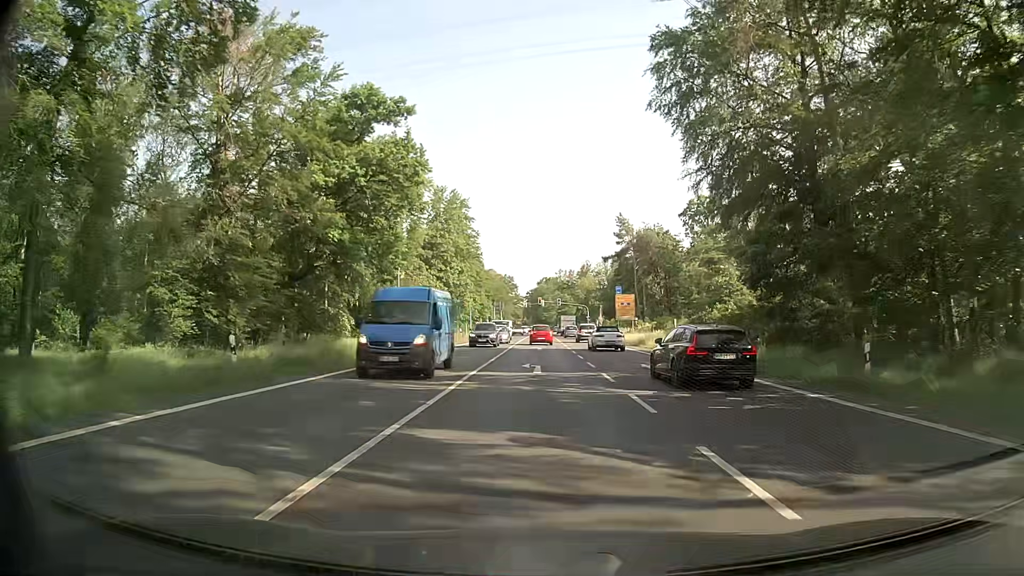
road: primary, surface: asphalt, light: Day
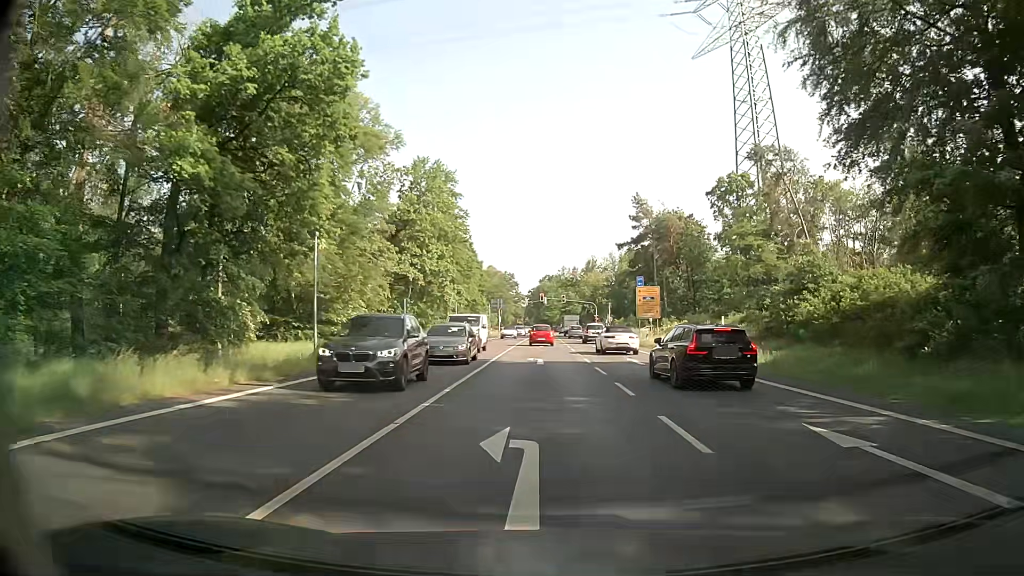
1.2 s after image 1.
(-0.1, +15.6) m; 0°
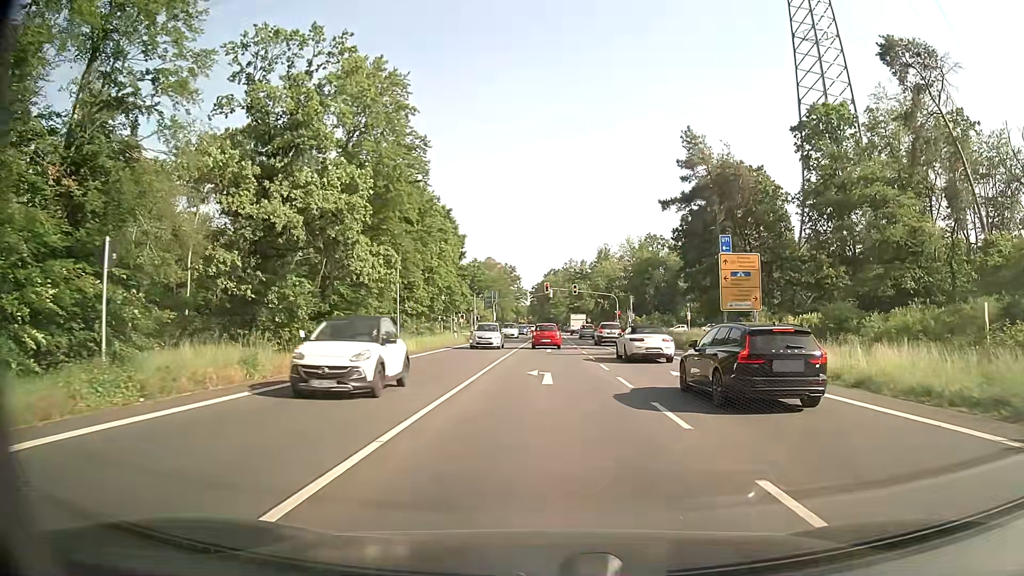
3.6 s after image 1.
(-0.3, +28.5) m; -1°
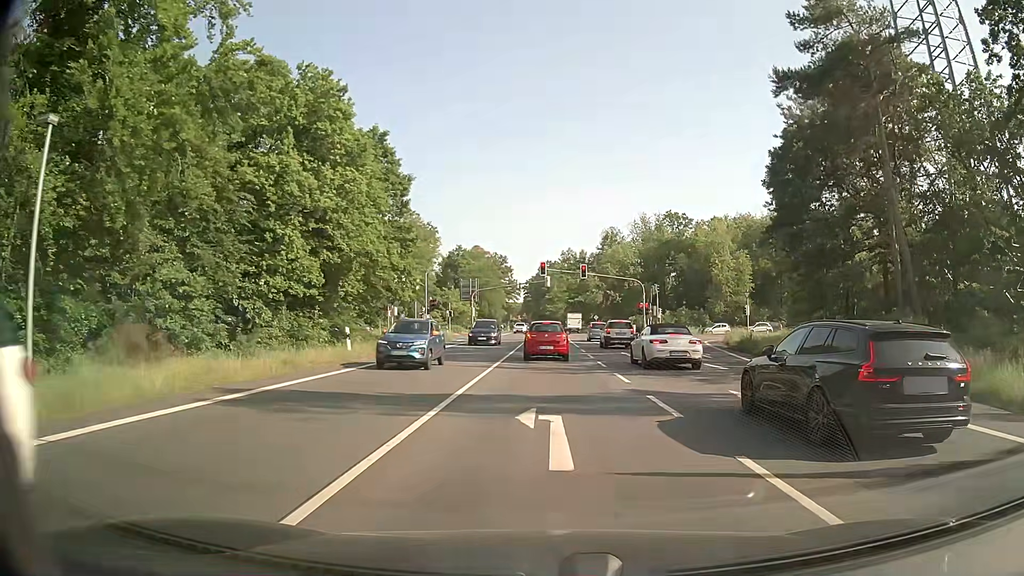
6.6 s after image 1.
(+0.2, +29.0) m; +1°
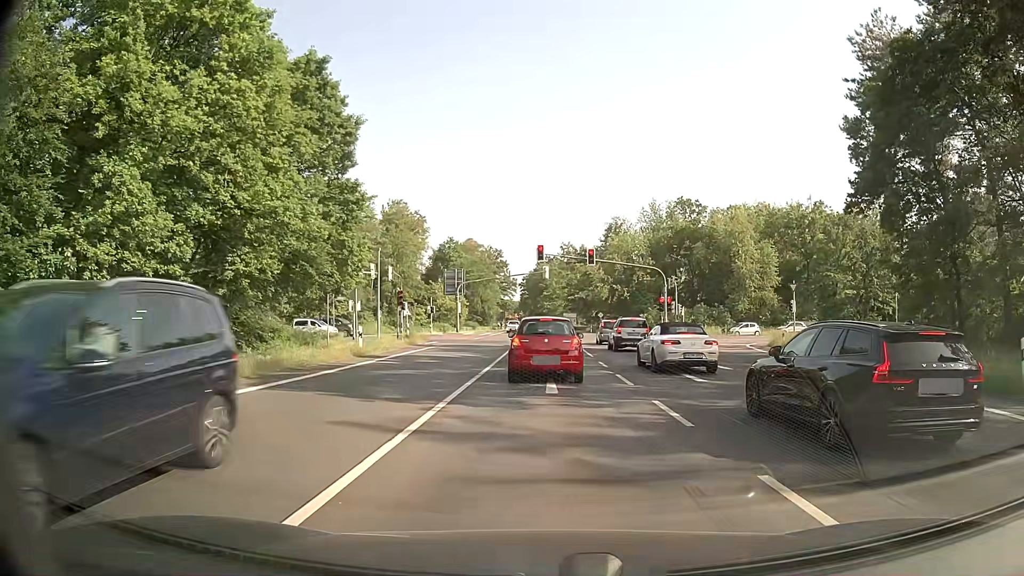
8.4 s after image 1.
(0.0, +12.7) m; 0°
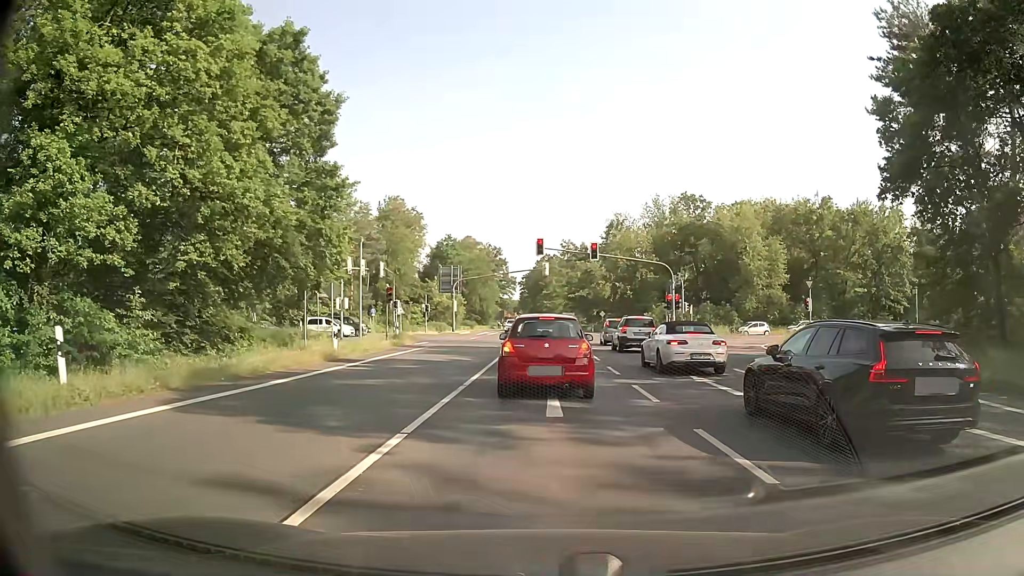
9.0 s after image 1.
(0.0, +3.3) m; 0°
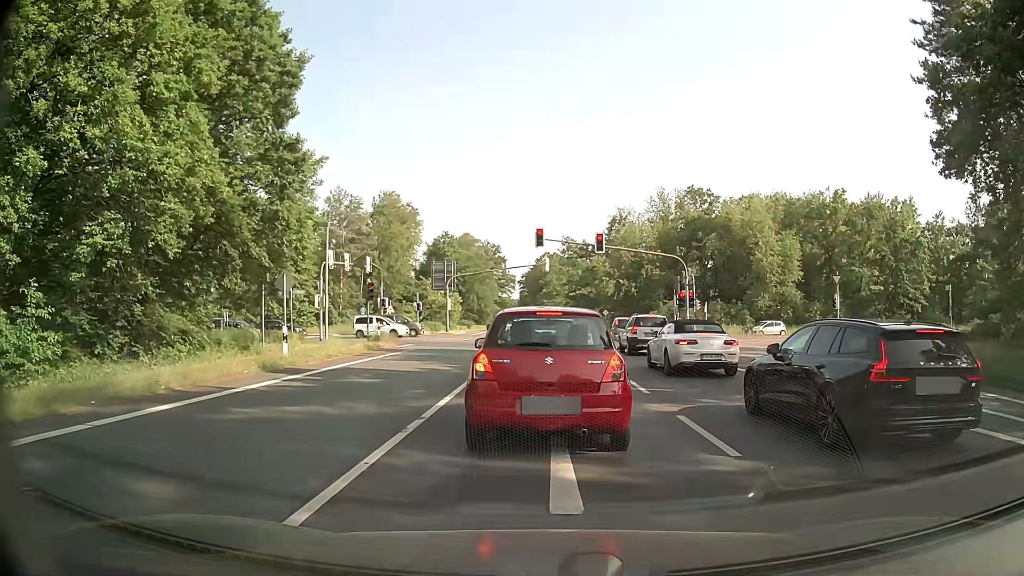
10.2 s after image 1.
(0.0, +4.7) m; +1°
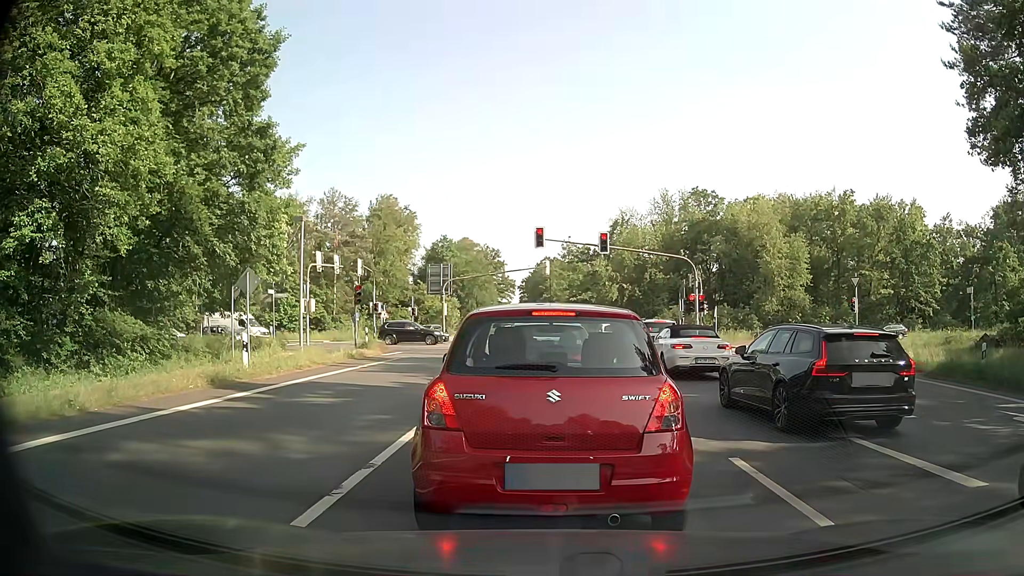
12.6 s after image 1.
(0.0, +2.6) m; -1°
